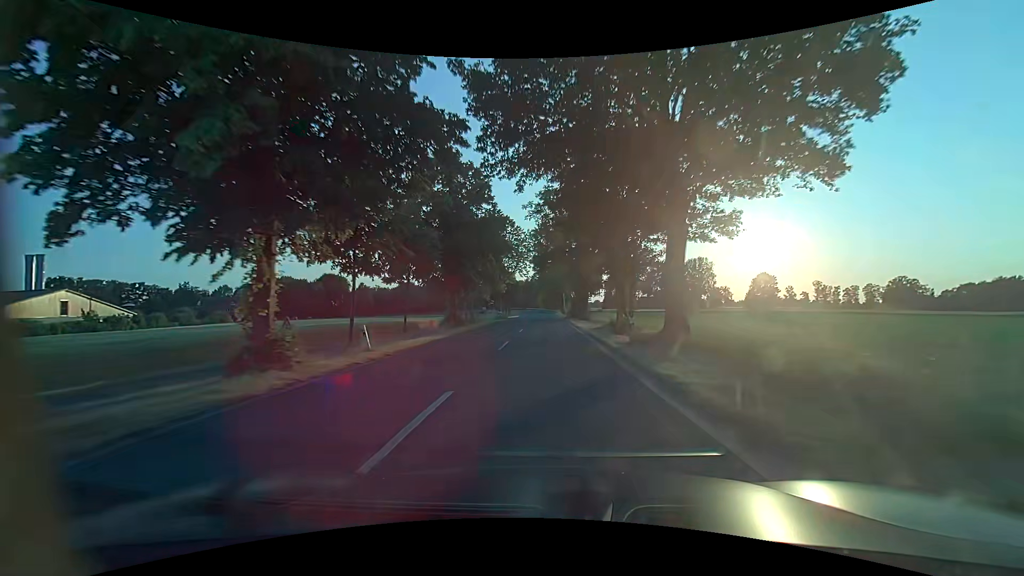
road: secondary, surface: asphalt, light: Day
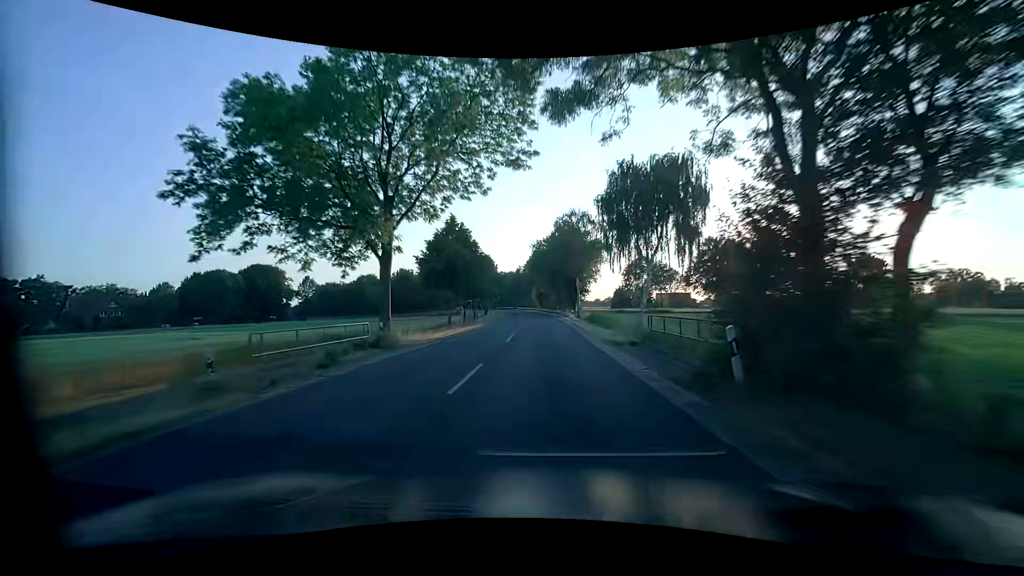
(0.0, +56.2) m; 0°
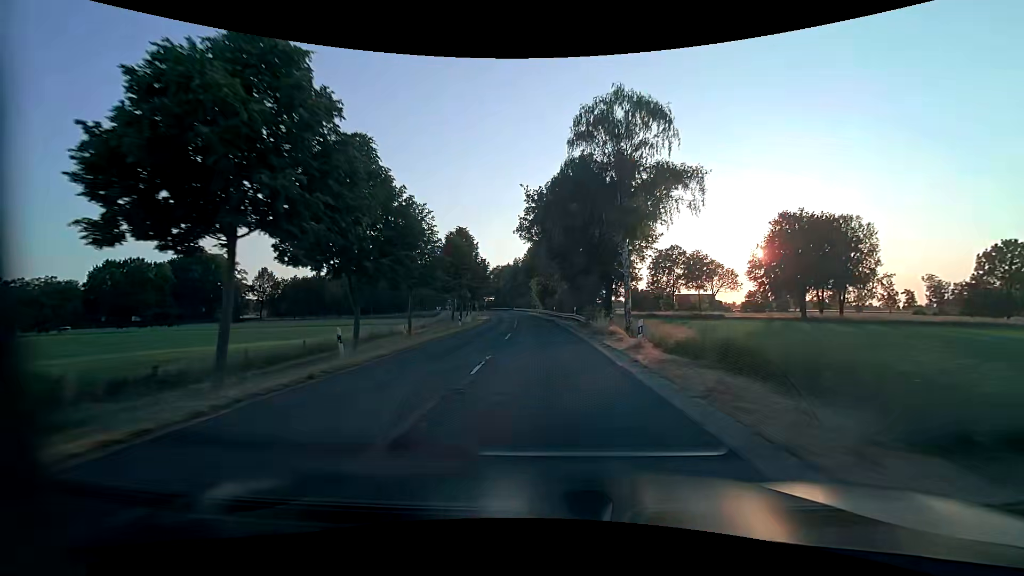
(0.0, +33.7) m; -1°
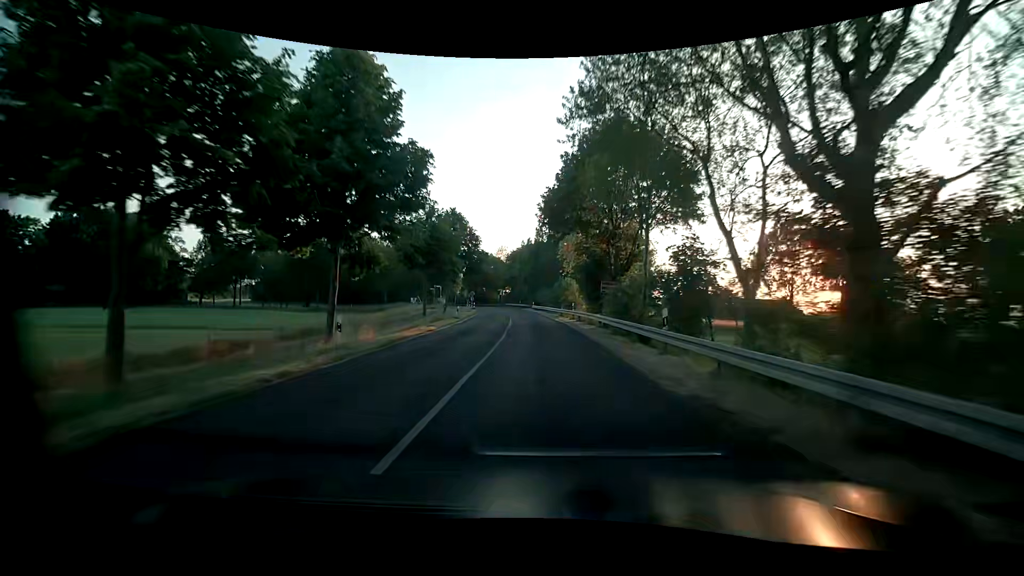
(-1.0, +44.9) m; -3°
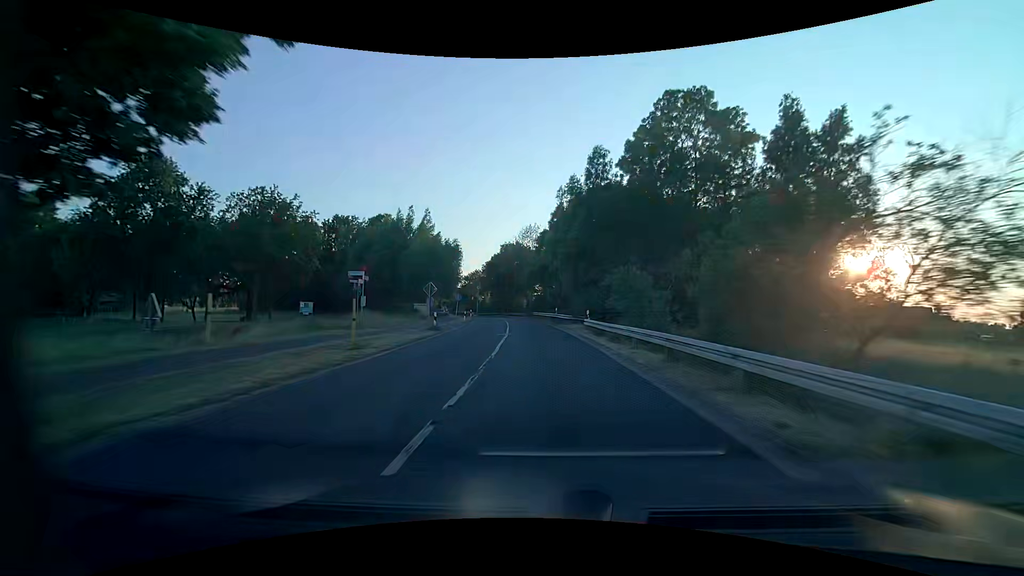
(-1.5, +44.9) m; -4°
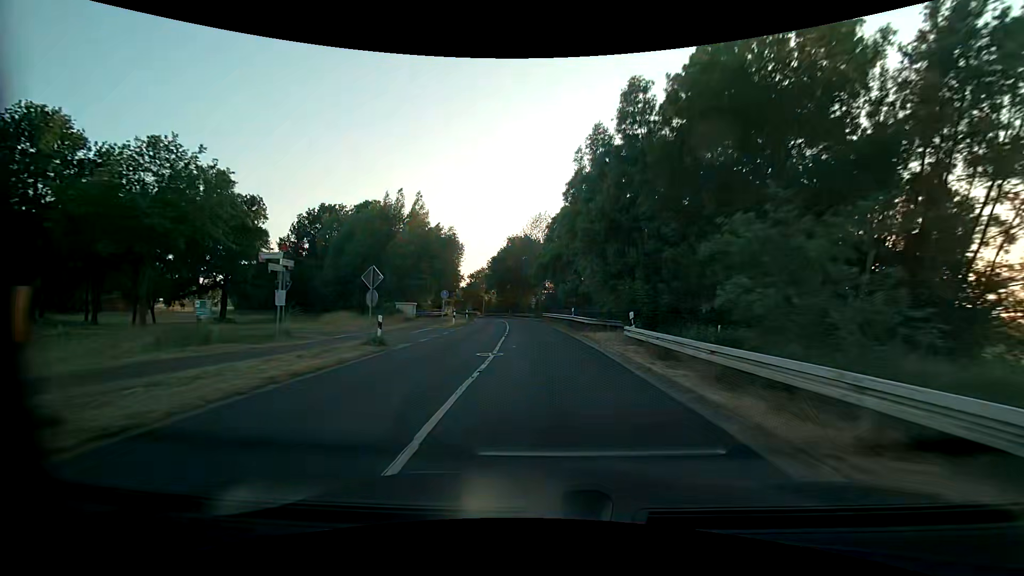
(-0.1, +11.2) m; -2°
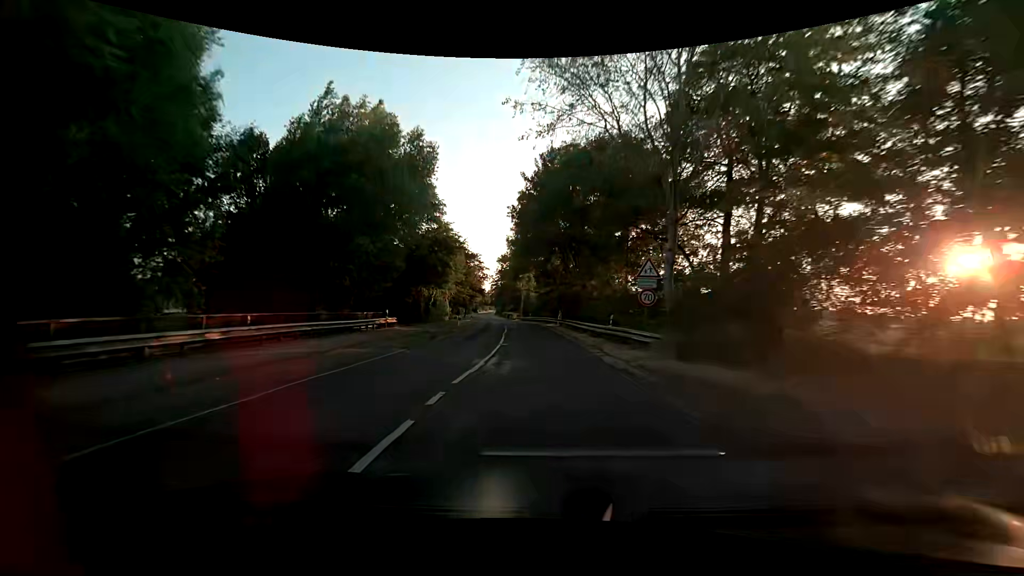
(-2.8, +56.2) m; -6°
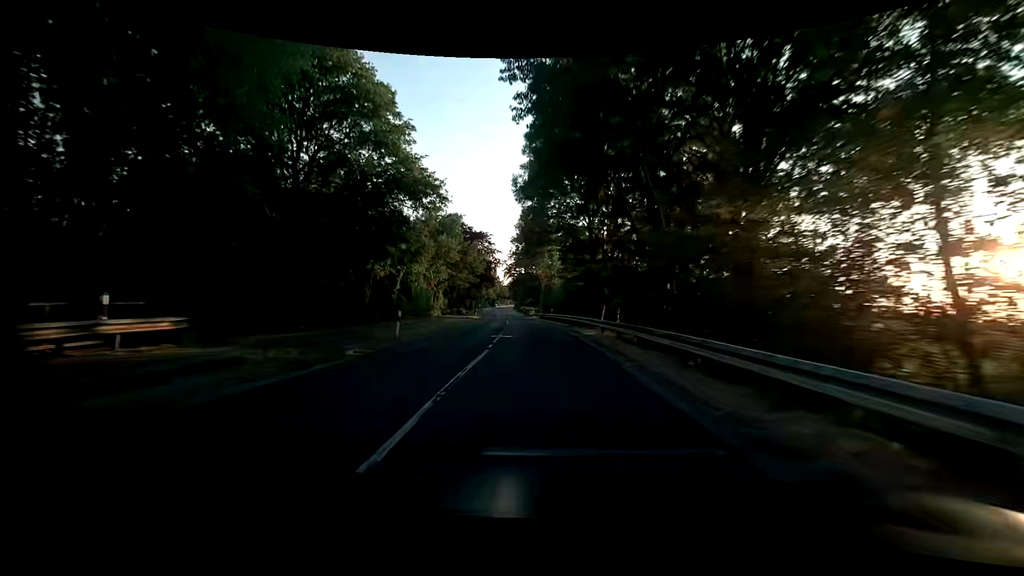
(-0.4, +22.6) m; -2°
(0, +10) (0, +20) (-1, +30) (-1, +40) (-2, +50) (-3, +60) (-4, +70) (-5, +80) (-6, +90) (-7, +100) m
